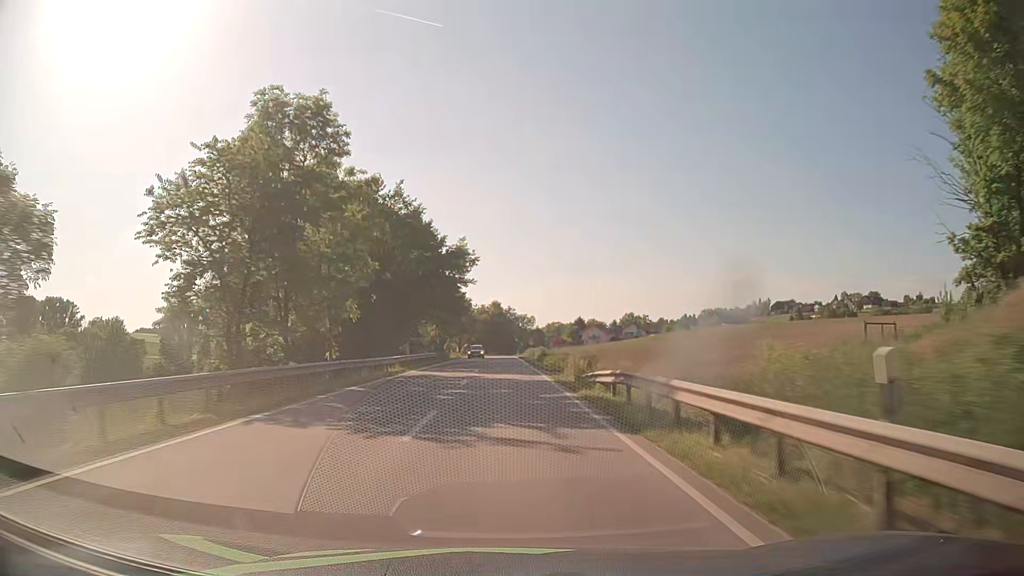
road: secondary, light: Day
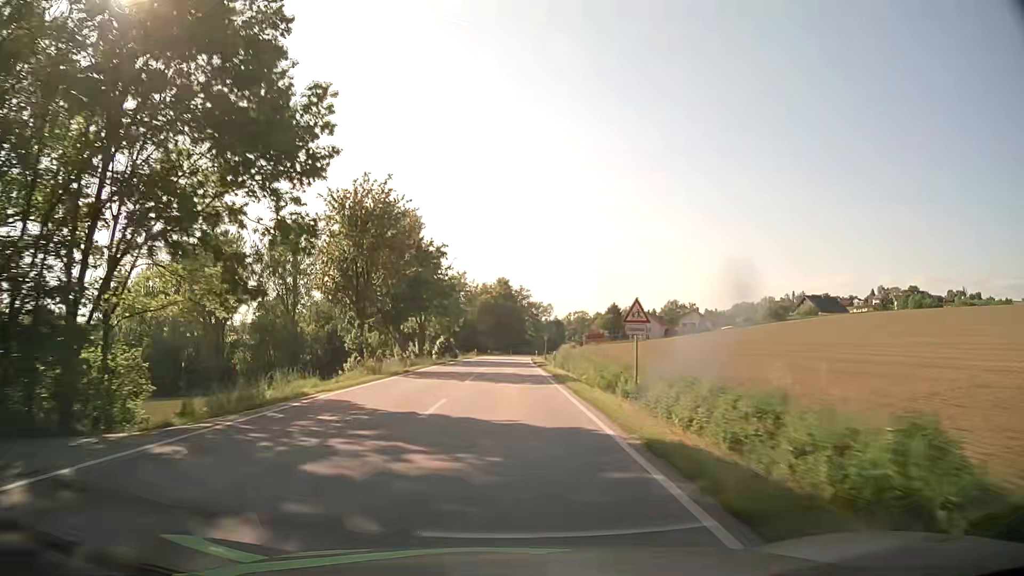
(+0.6, +68.8) m; 0°
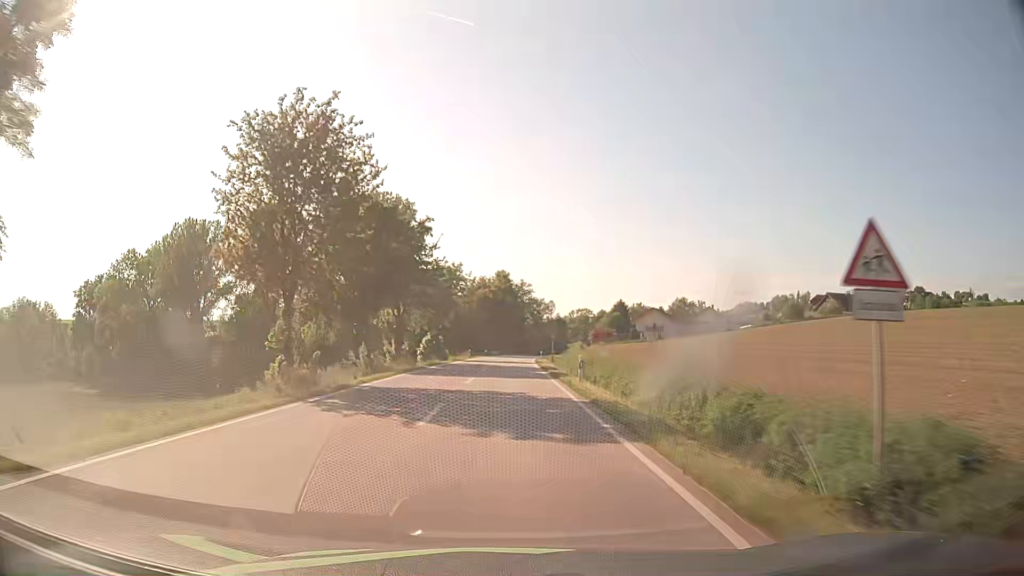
(0.0, +13.1) m; 0°
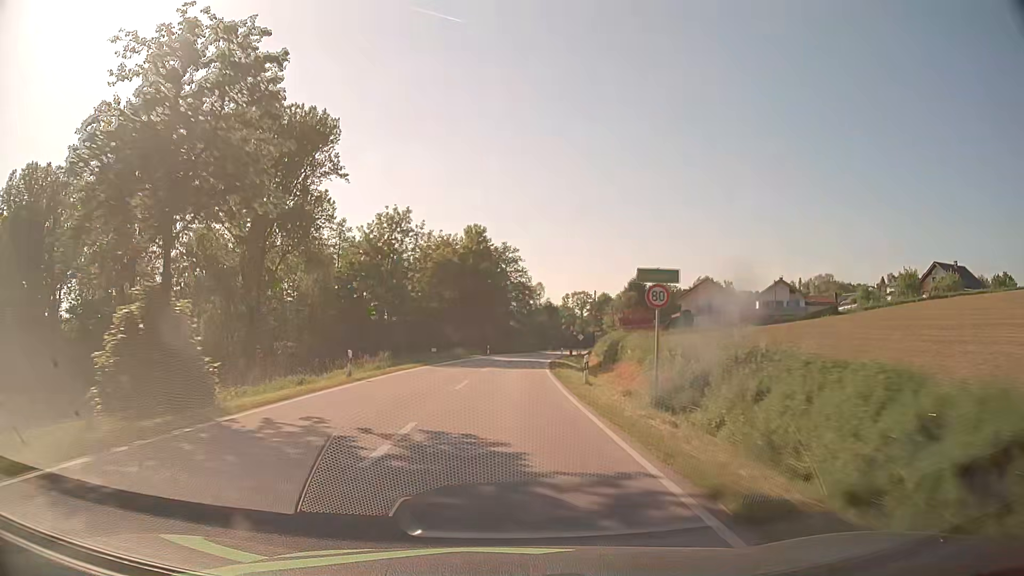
(+0.7, +51.7) m; +1°
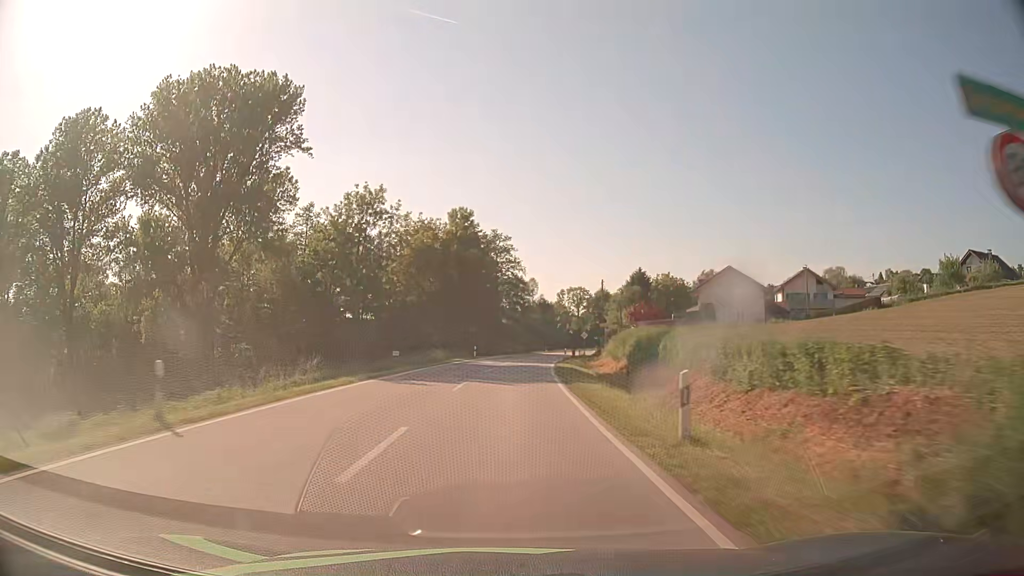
(+0.2, +12.8) m; +1°
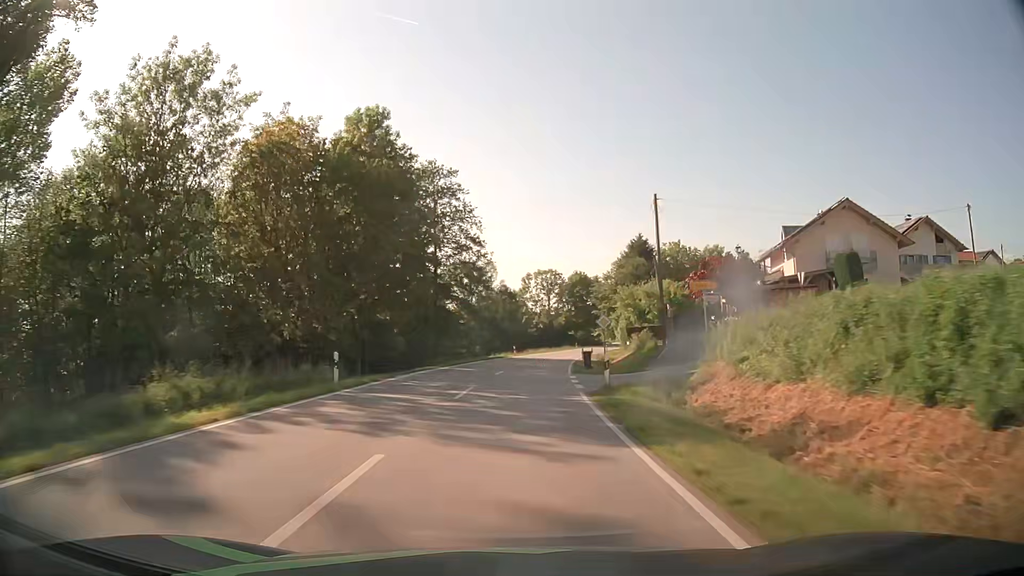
(+1.2, +38.2) m; +4°
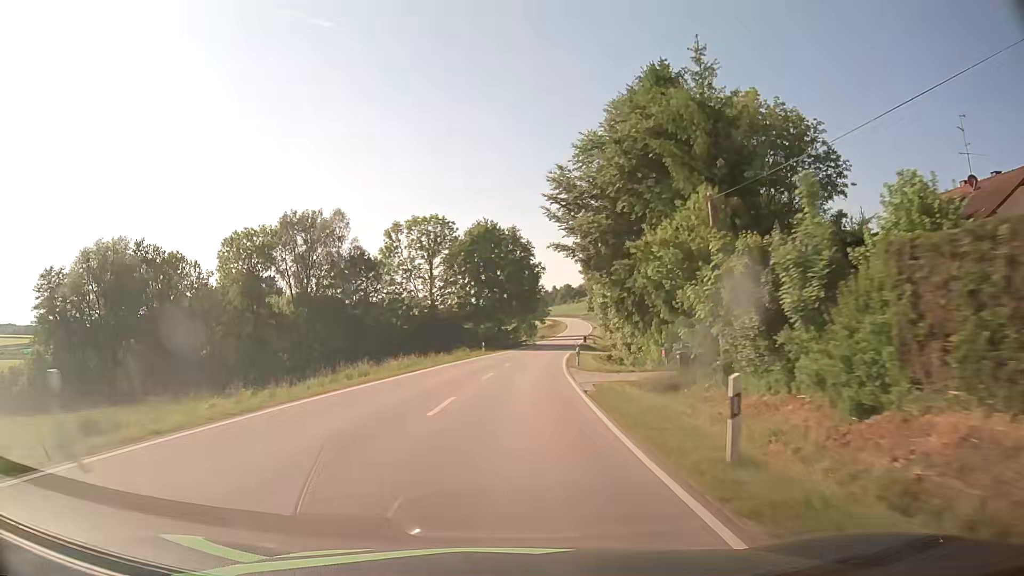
(+5.0, +63.0) m; +9°
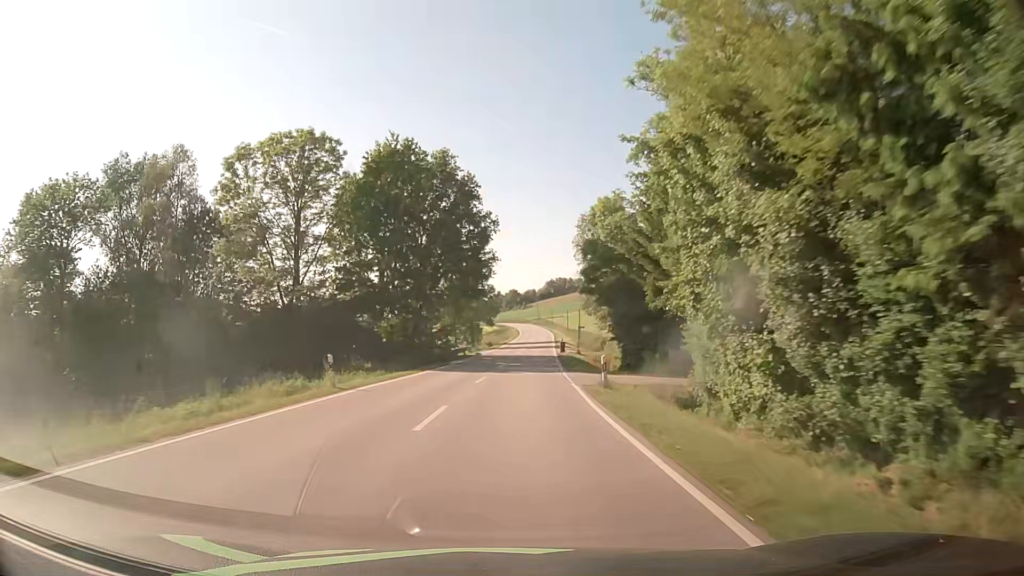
(+1.5, +37.8) m; +5°
(0, +10) (0, +20) (+1, +30) (+1, +40) (+2, +50) (+3, +60) (+3, +70) (+4, +80) (+5, +90) (+6, +100) m
